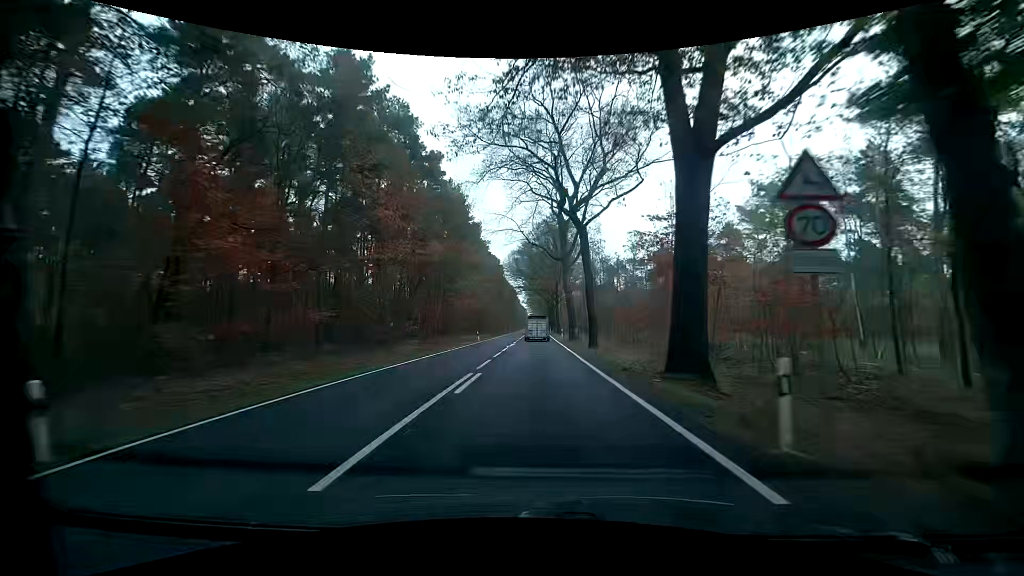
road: primary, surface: asphalt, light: Day
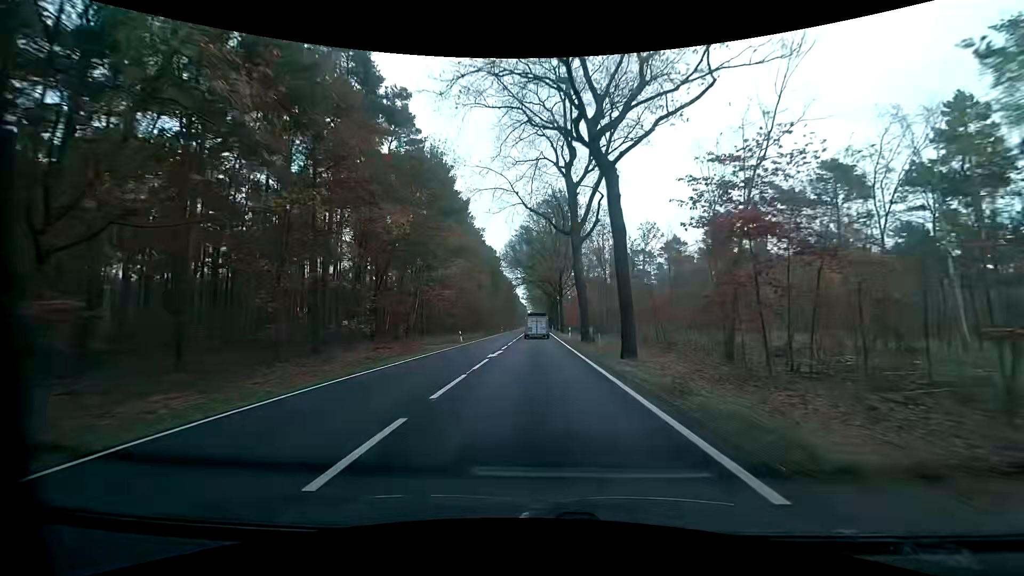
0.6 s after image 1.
(0.0, +13.2) m; 0°
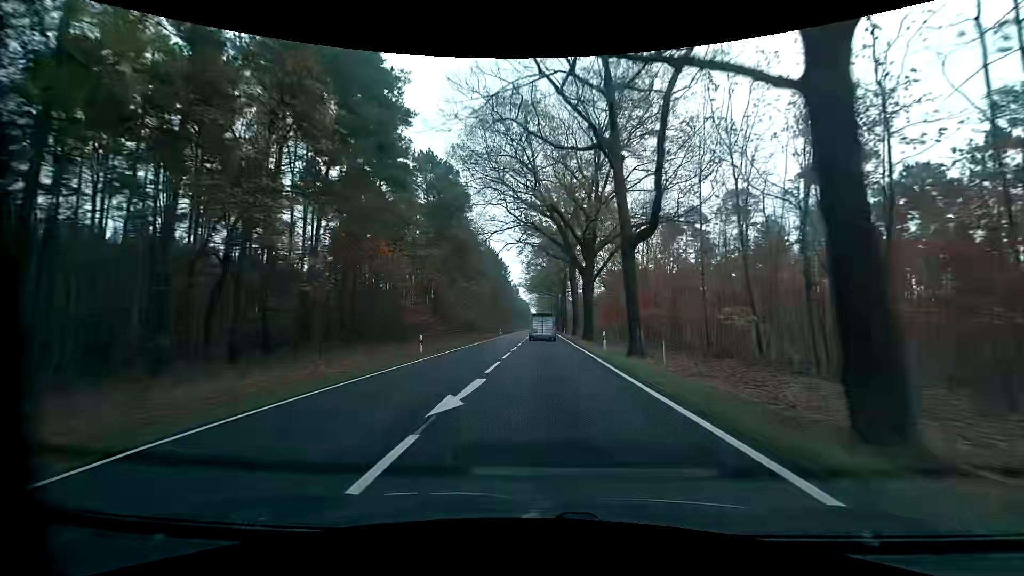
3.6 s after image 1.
(-0.6, +67.8) m; 0°
